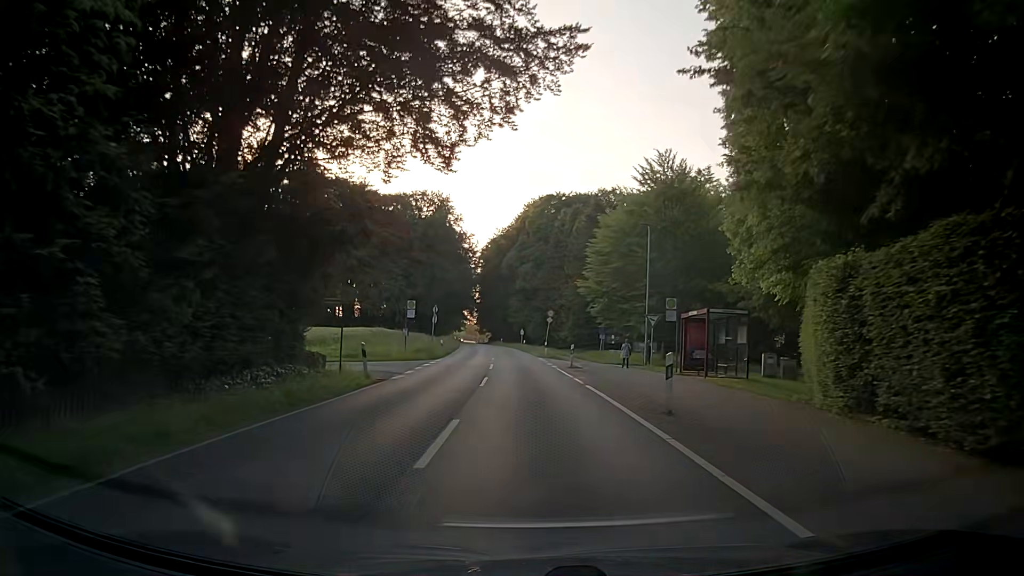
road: secondary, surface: asphalt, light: Day
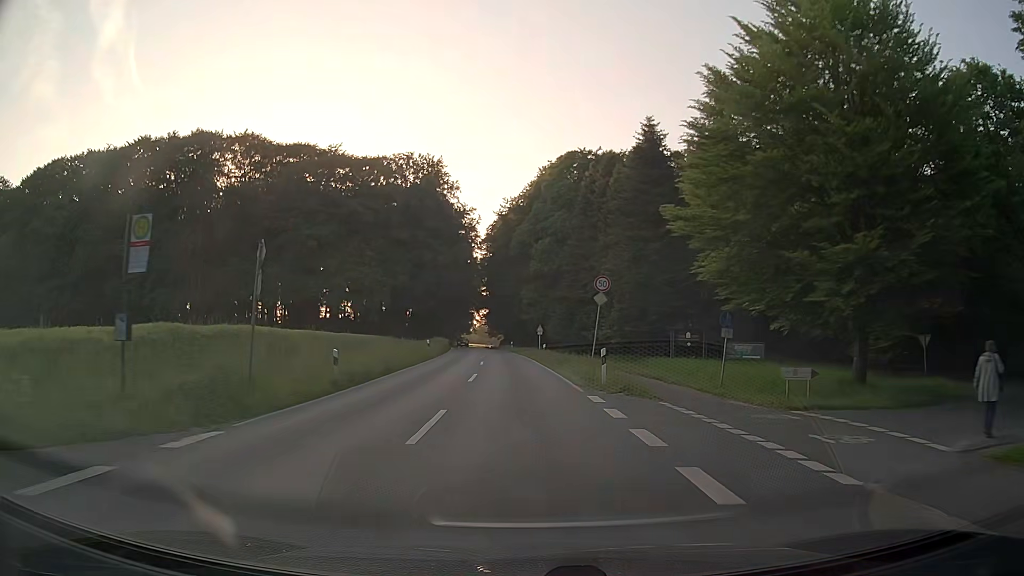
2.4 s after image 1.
(-0.4, +30.4) m; -2°
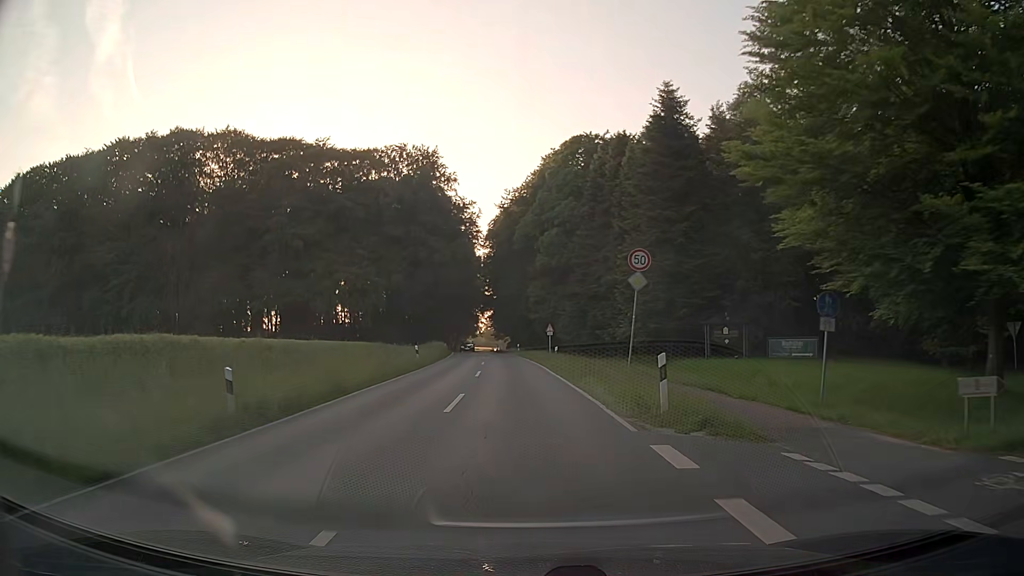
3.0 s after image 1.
(+0.1, +7.6) m; 0°
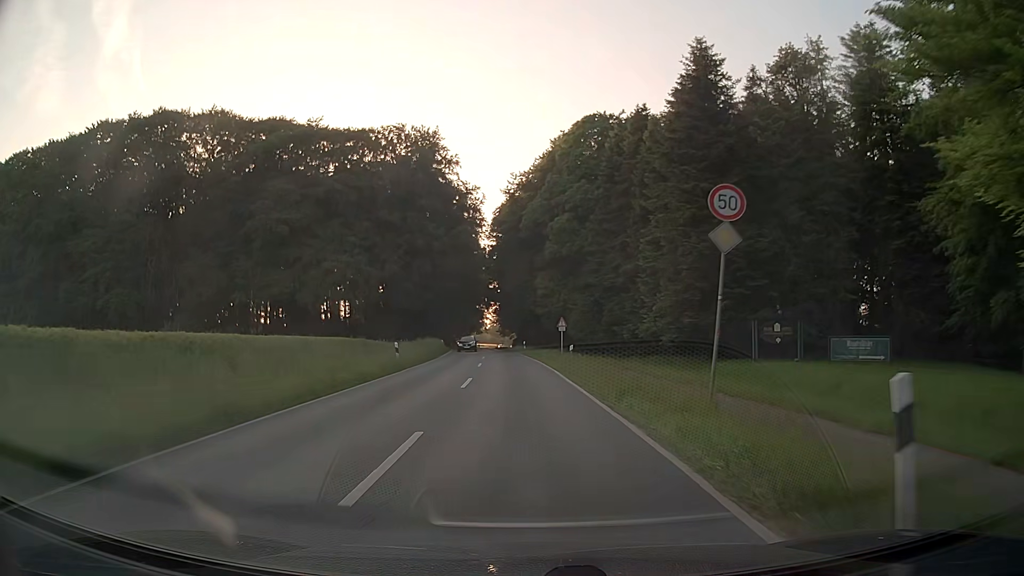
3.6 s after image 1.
(0.0, +7.6) m; 0°
(0, +10) (0, +20) (0, +30) (-1, +40) (-1, +50) (-2, +60) (-3, +70) (-4, +80) (-5, +90) (-6, +100) m
